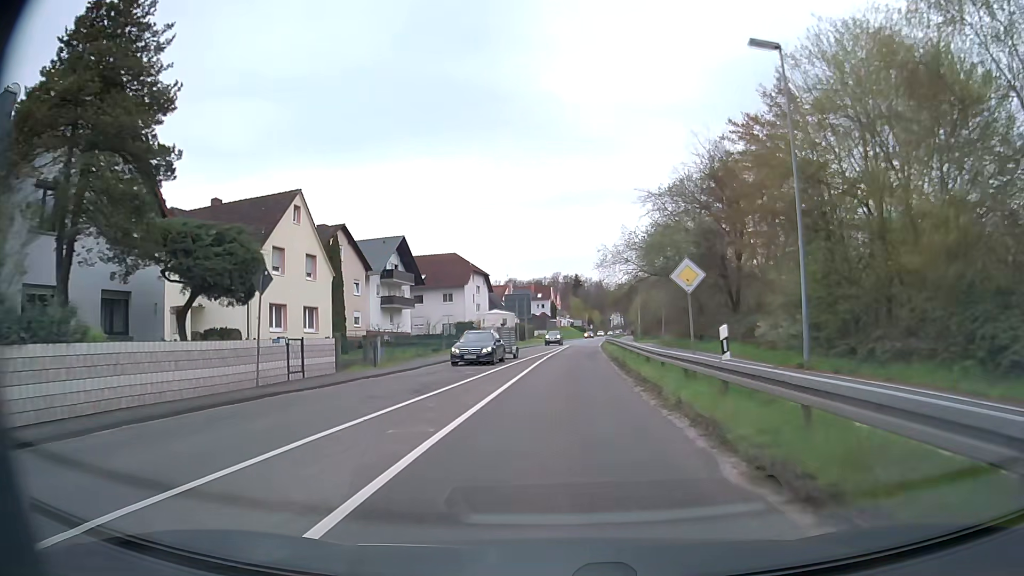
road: secondary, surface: asphalt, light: Day
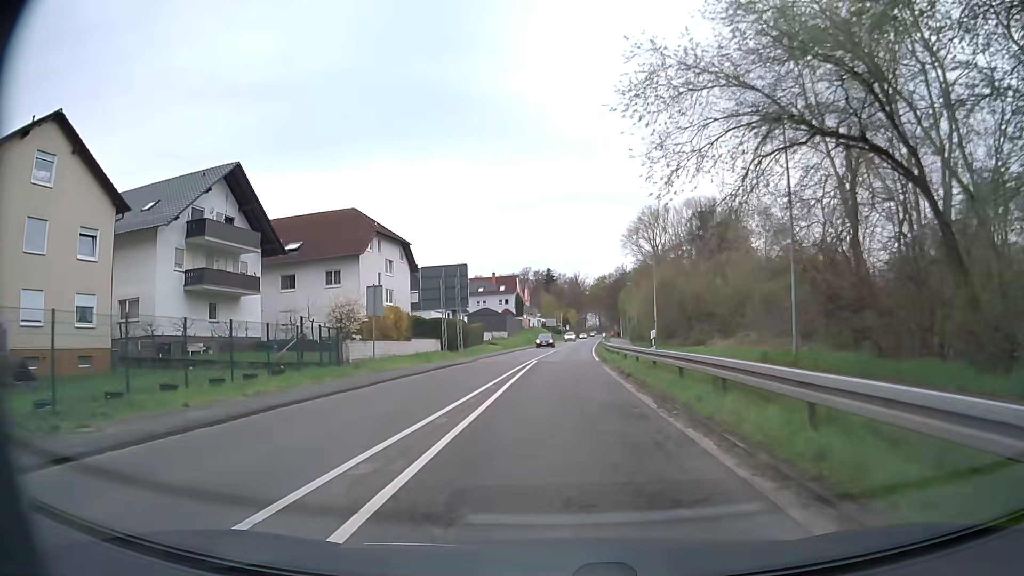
(+1.0, +36.4) m; +2°
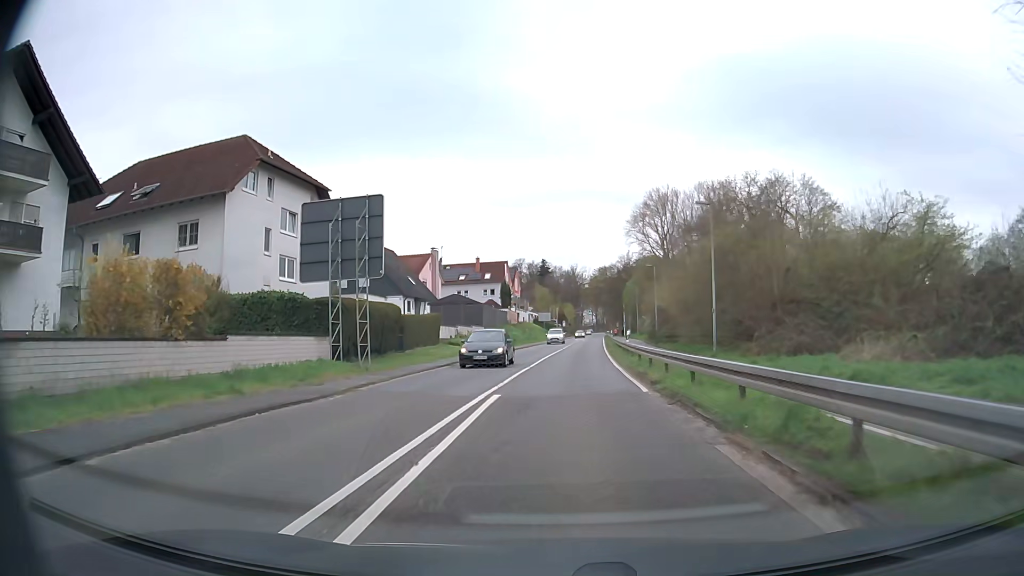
(+0.1, +21.5) m; +1°
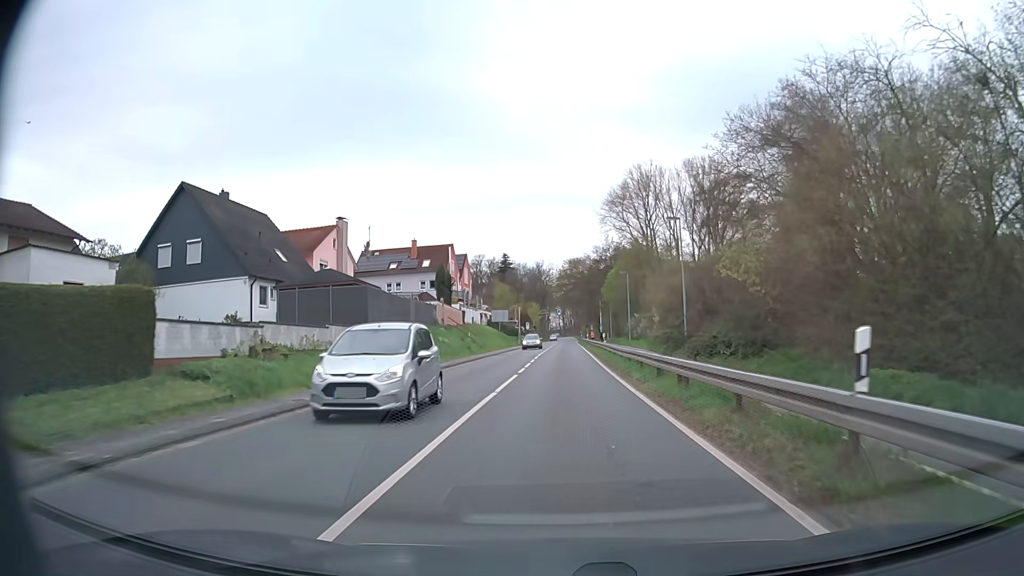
(+0.6, +28.3) m; +3°
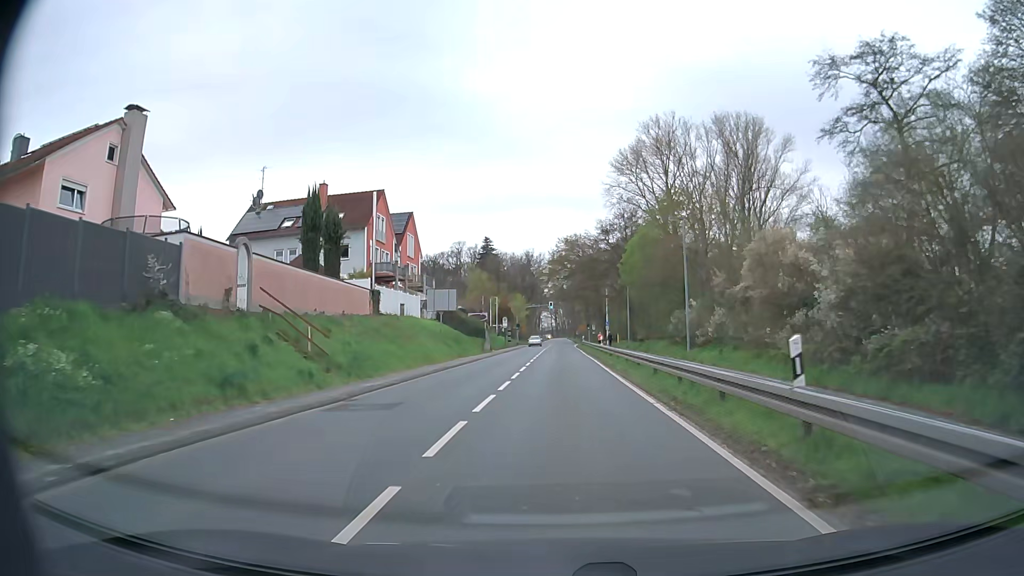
(+0.2, +34.7) m; +1°
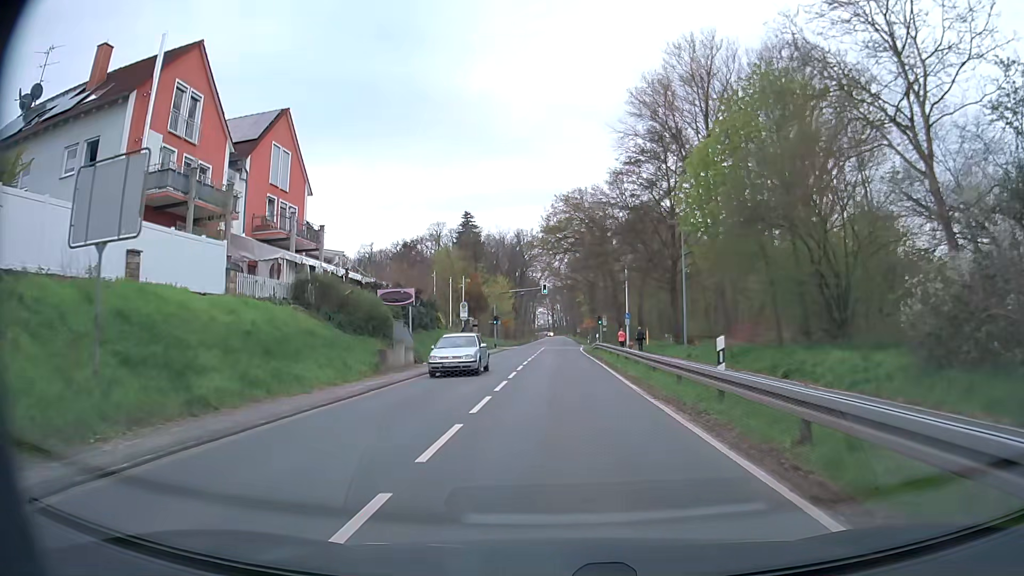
(+0.1, +32.0) m; 0°
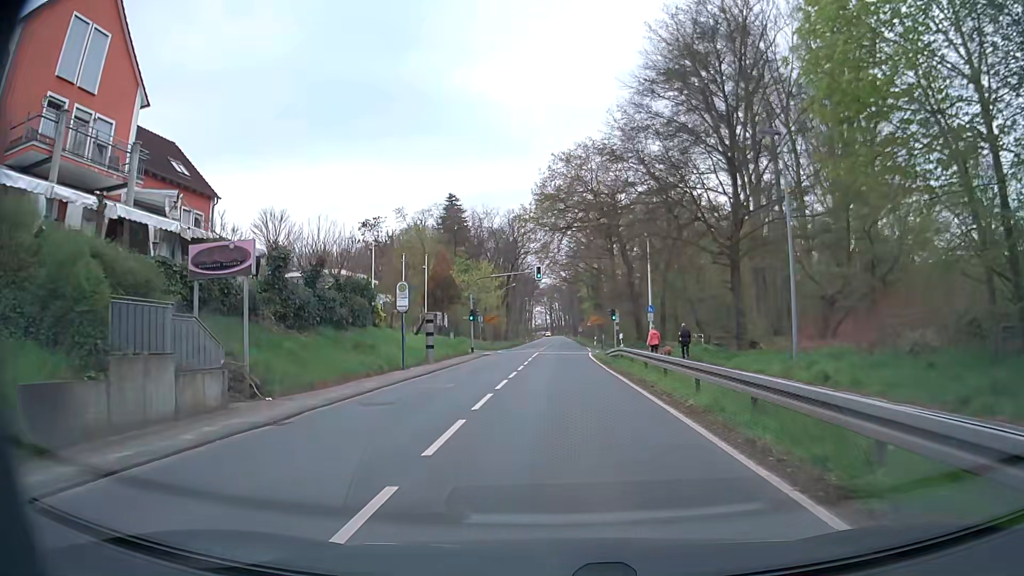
(+0.1, +17.8) m; +1°
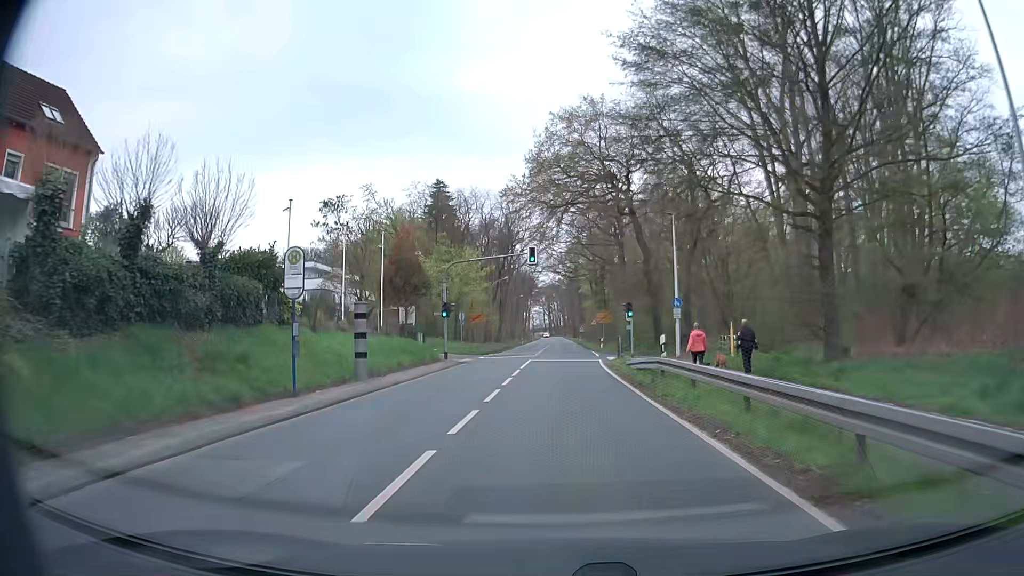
(0.0, +11.6) m; 0°
